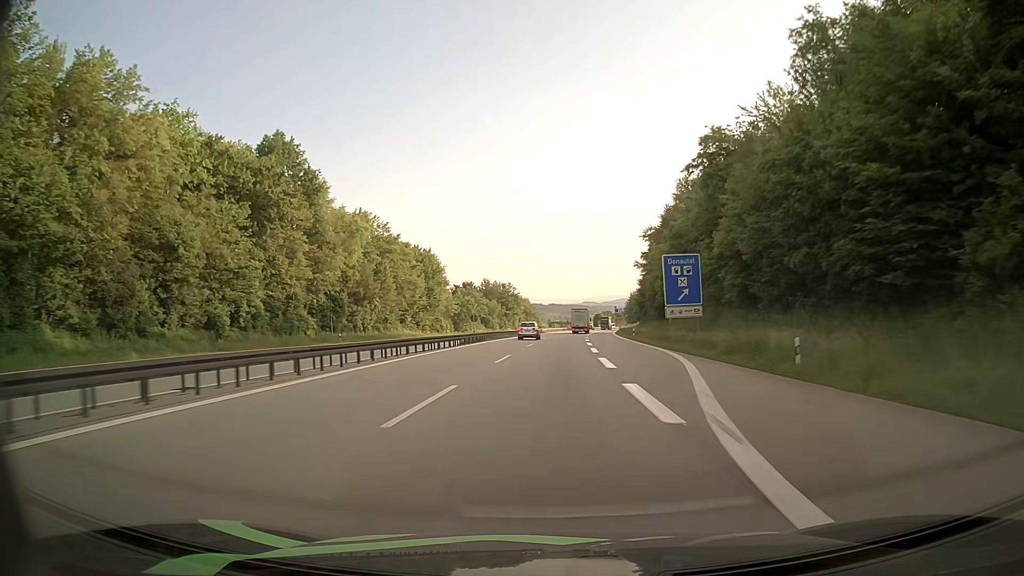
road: motorway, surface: asphalt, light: Day
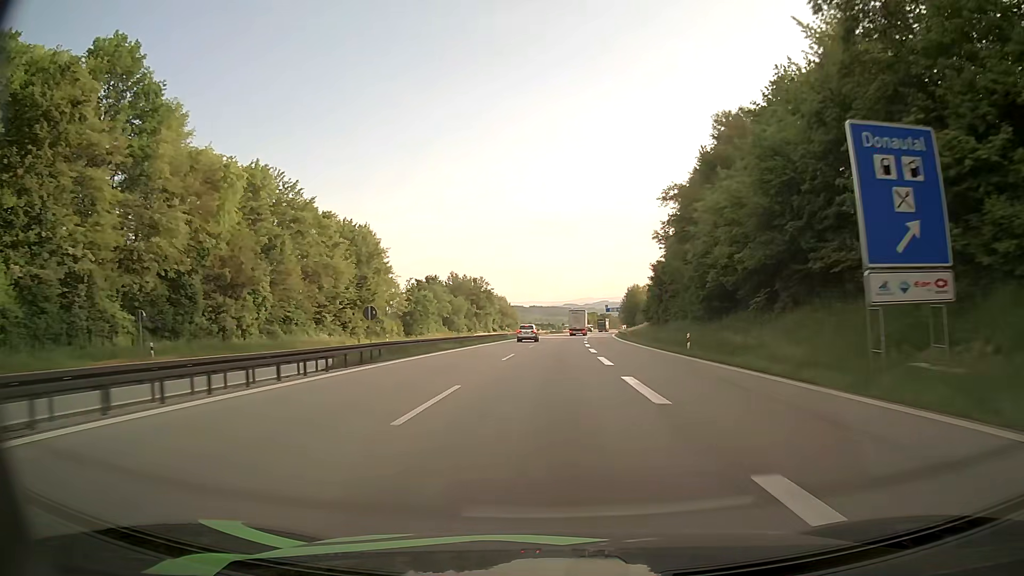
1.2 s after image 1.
(+0.5, +33.3) m; +2°
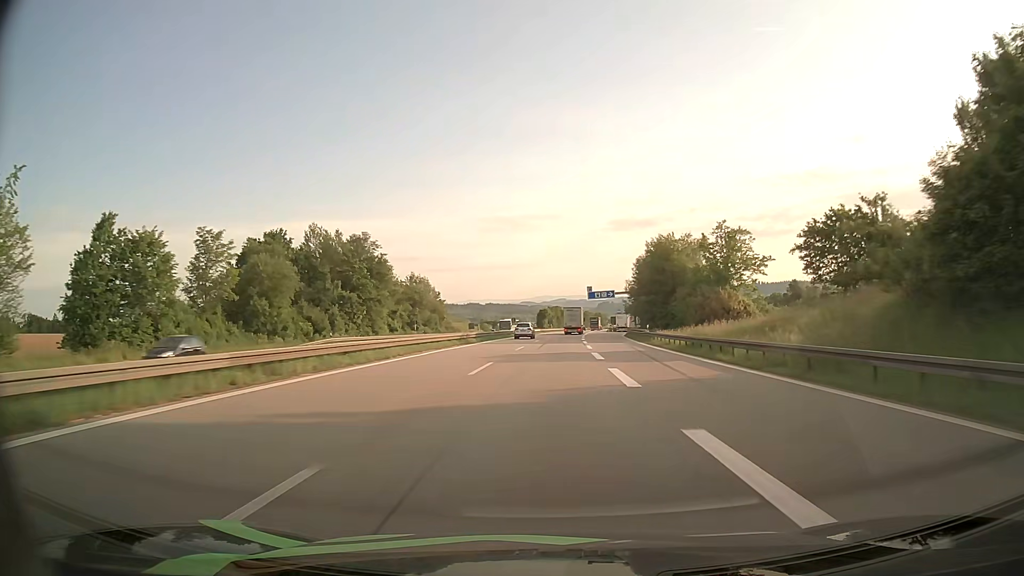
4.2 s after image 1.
(+2.5, +80.5) m; +3°
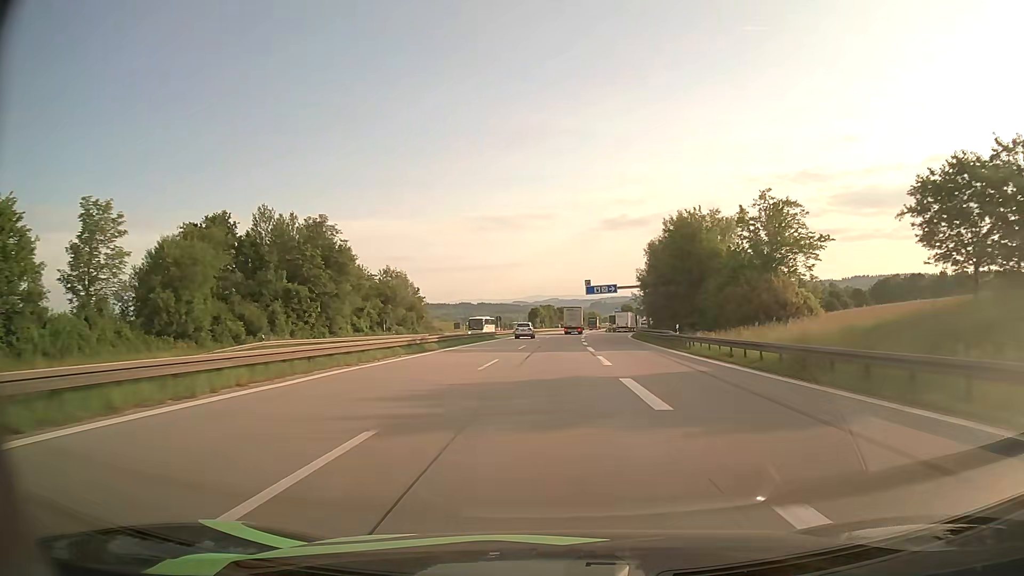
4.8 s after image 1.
(+0.1, +15.6) m; +1°
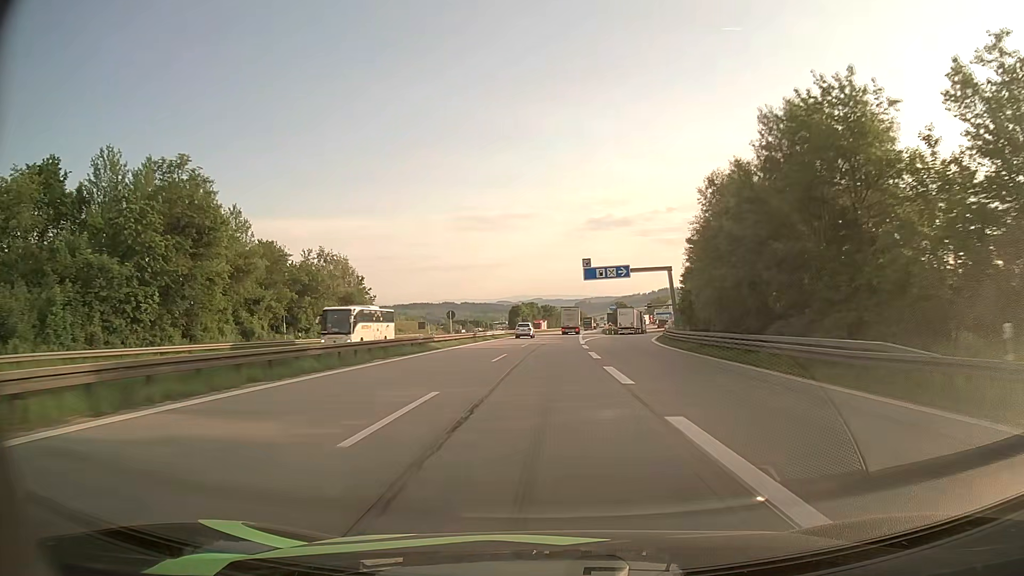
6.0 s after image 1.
(+0.4, +30.8) m; +1°
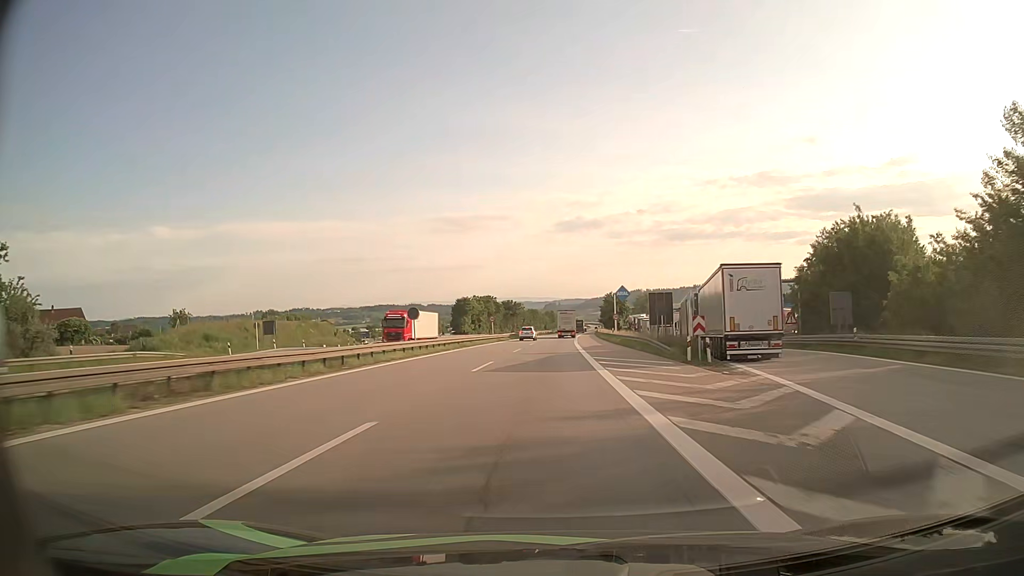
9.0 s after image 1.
(+2.0, +74.7) m; +3°
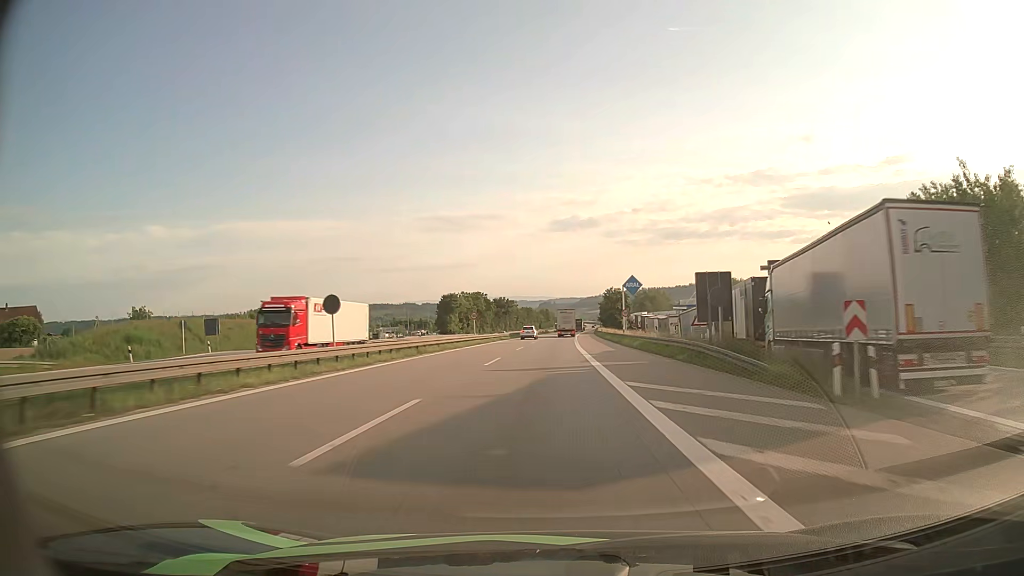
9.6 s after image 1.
(+0.1, +14.7) m; 0°
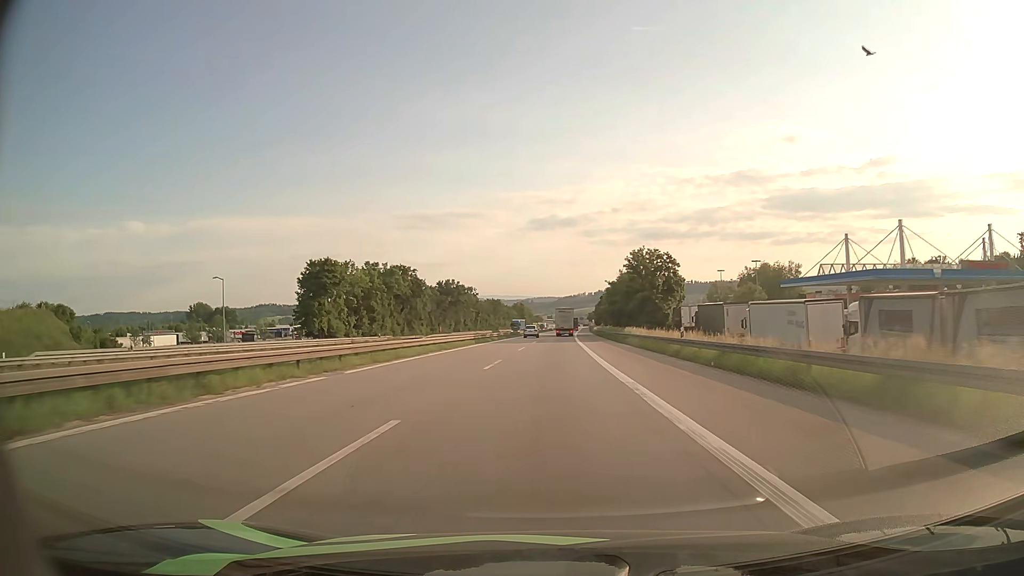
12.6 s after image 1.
(+1.2, +74.7) m; +2°
(0, +10) (0, +20) (0, +30) (0, +40) (0, +50) (+1, +60) (+1, +70) (+1, +80) (+2, +90) (+2, +100) m
